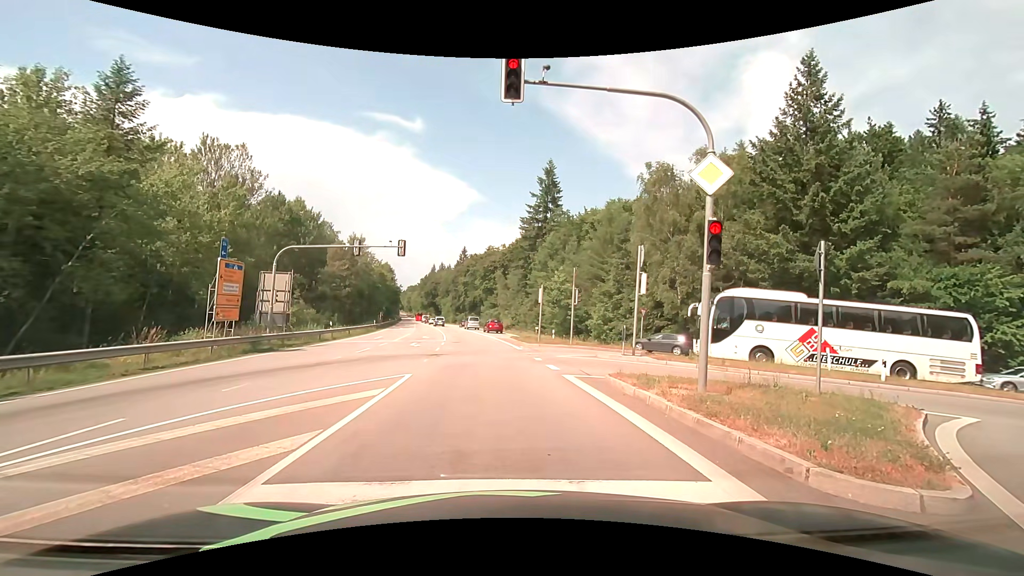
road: secondary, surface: asphalt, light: Day
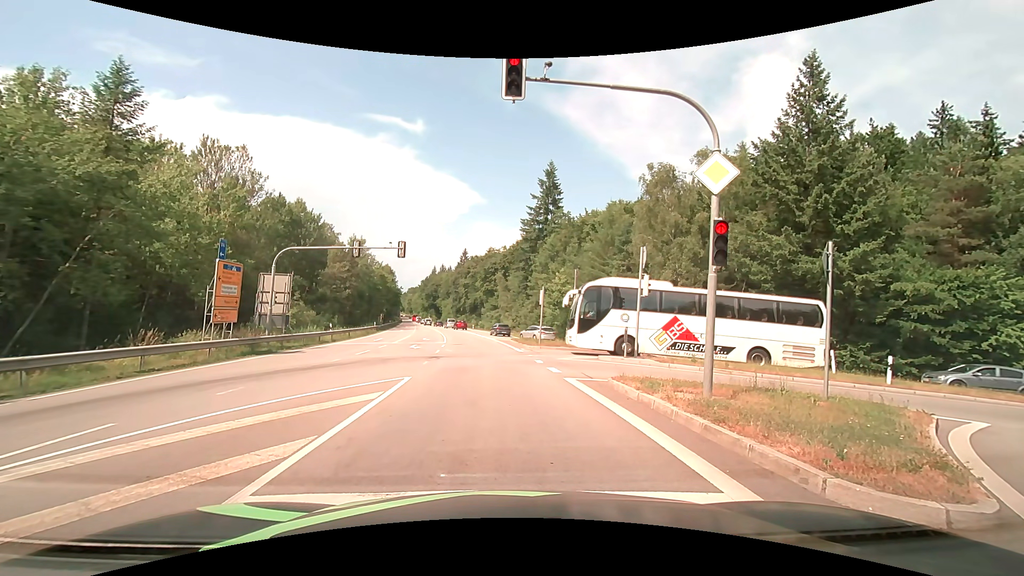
(0.0, +0.3) m; 0°
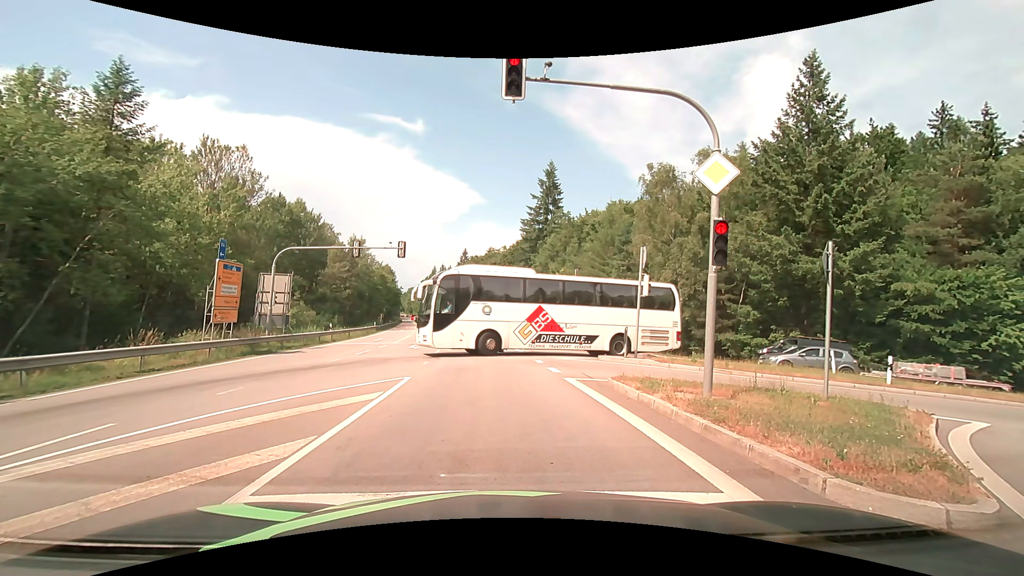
(0.0, 0.0) m; 0°
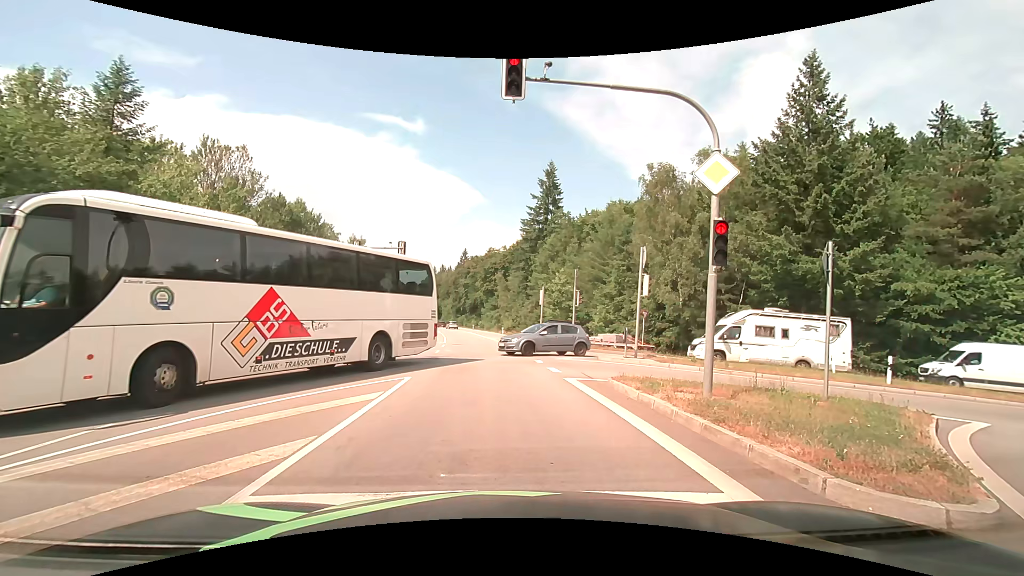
(0.0, 0.0) m; 0°
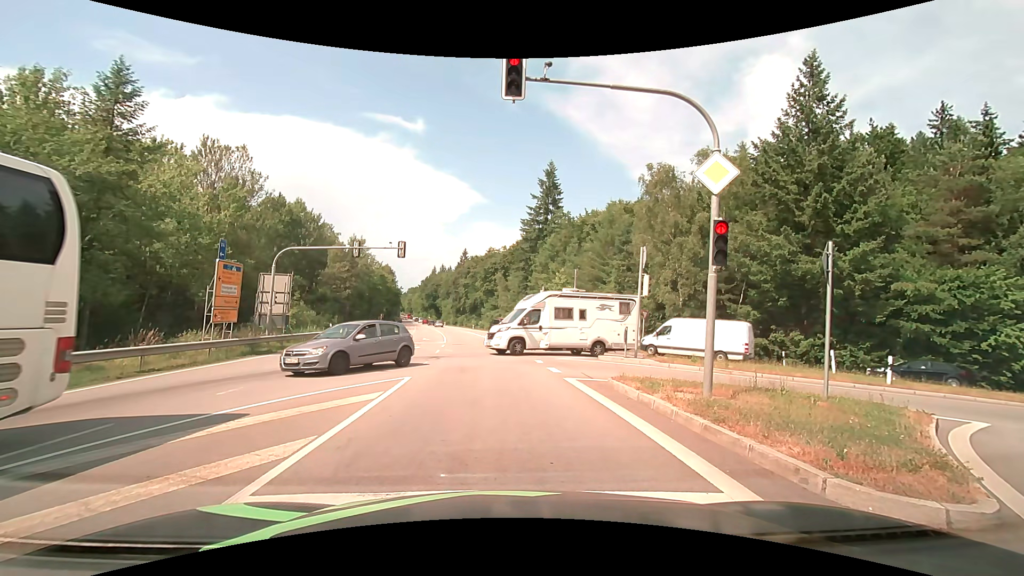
(0.0, 0.0) m; 0°
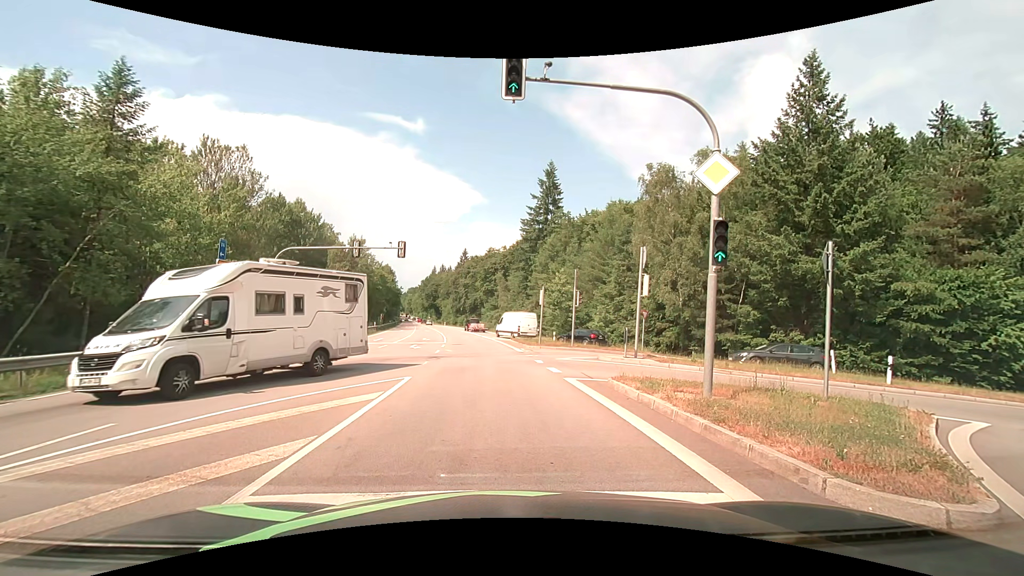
(0.0, 0.0) m; 0°
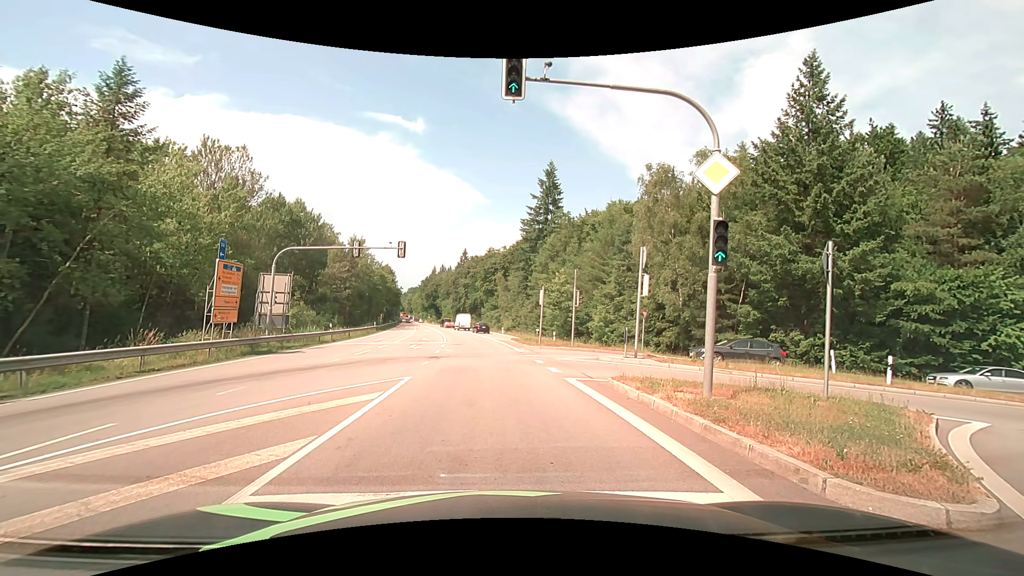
(0.0, 0.0) m; 0°
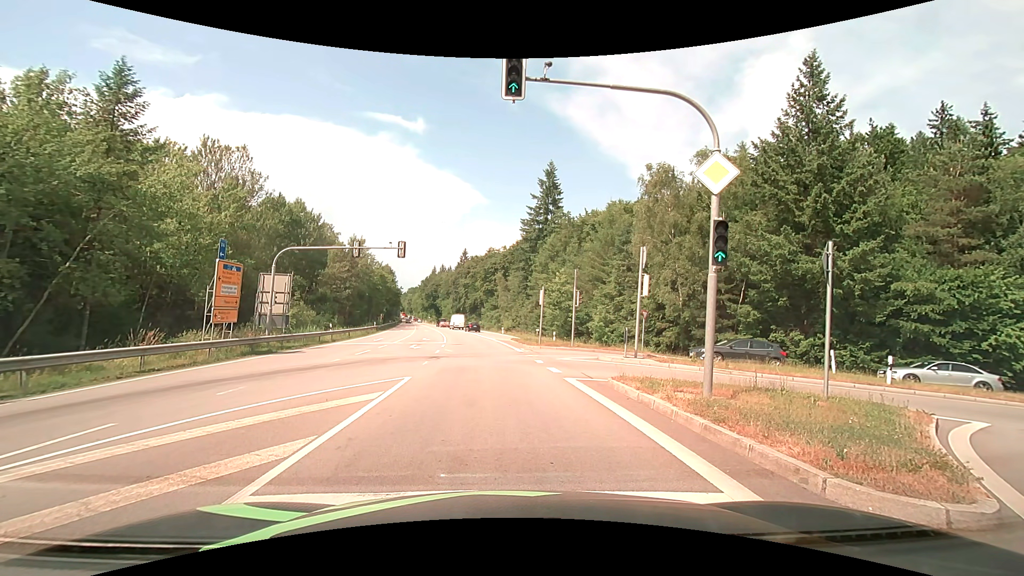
(0.0, 0.0) m; 0°
(0, +10) (0, +20) (-1, +30) (-1, +40) (-2, +50) (-3, +60) (-4, +70) (-6, +80) (-7, +90) (-9, +100) m
